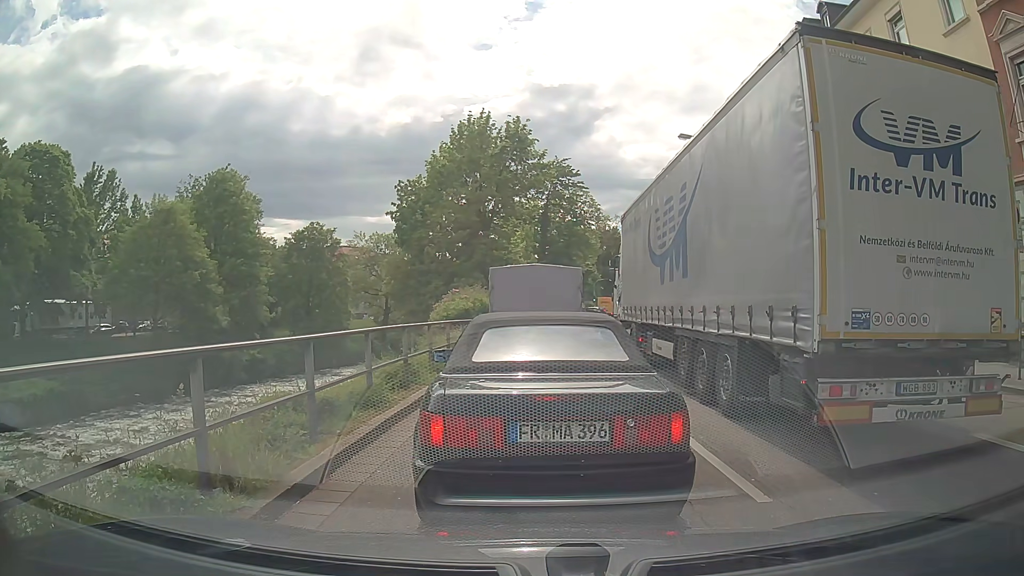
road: primary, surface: asphalt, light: Day
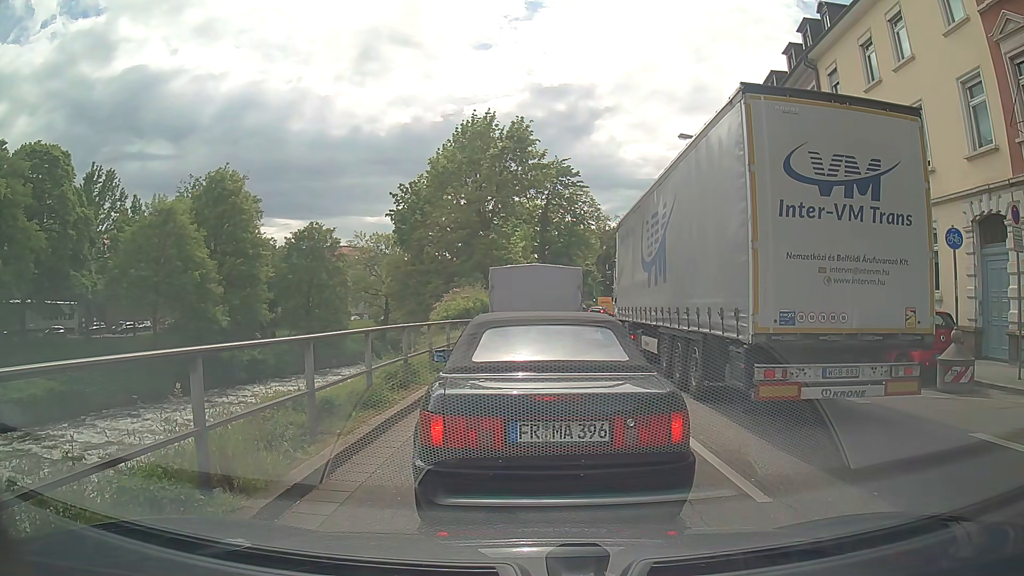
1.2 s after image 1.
(0.0, 0.0) m; 0°
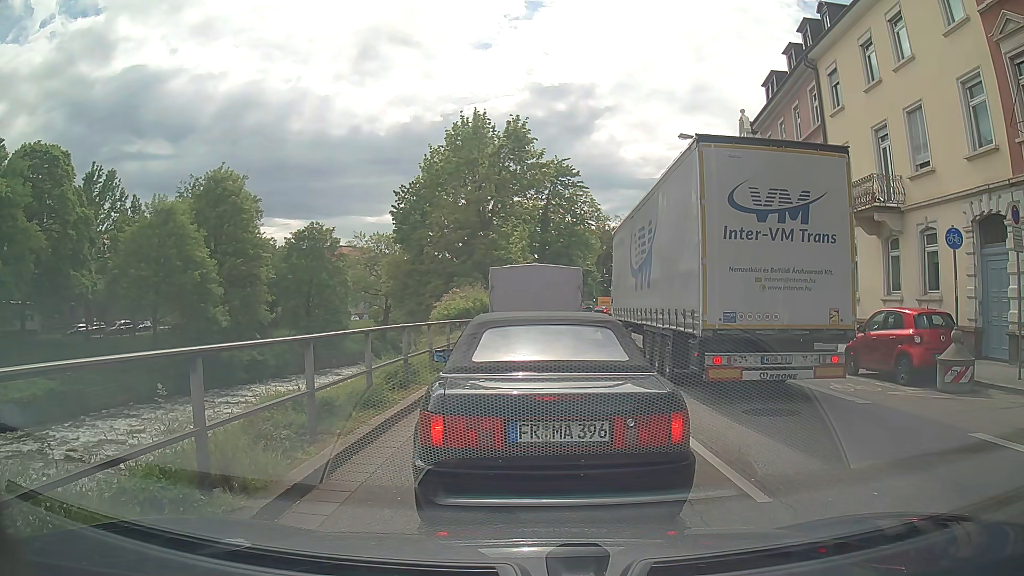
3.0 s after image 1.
(0.0, 0.0) m; 0°
